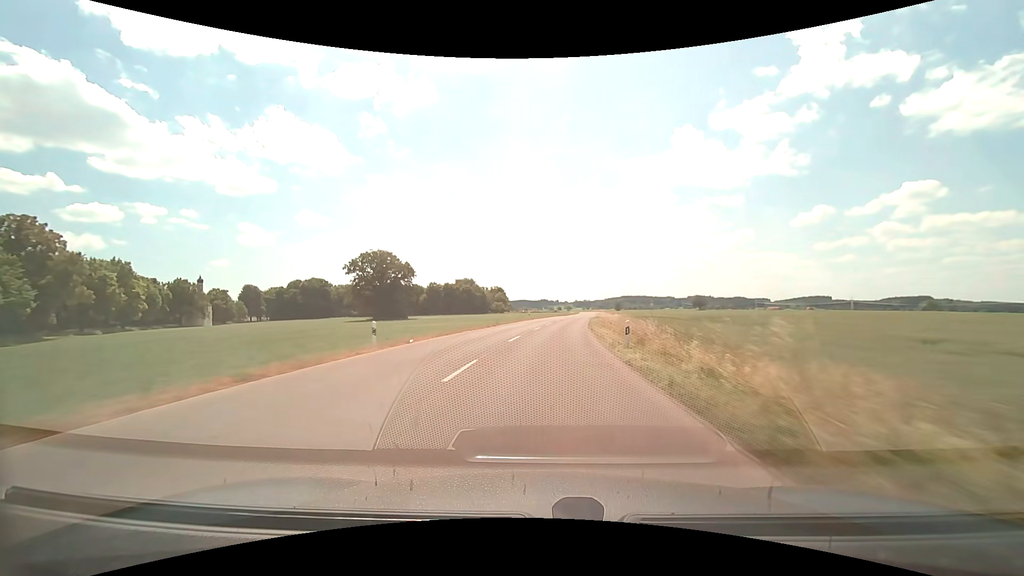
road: tertiary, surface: asphalt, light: Day
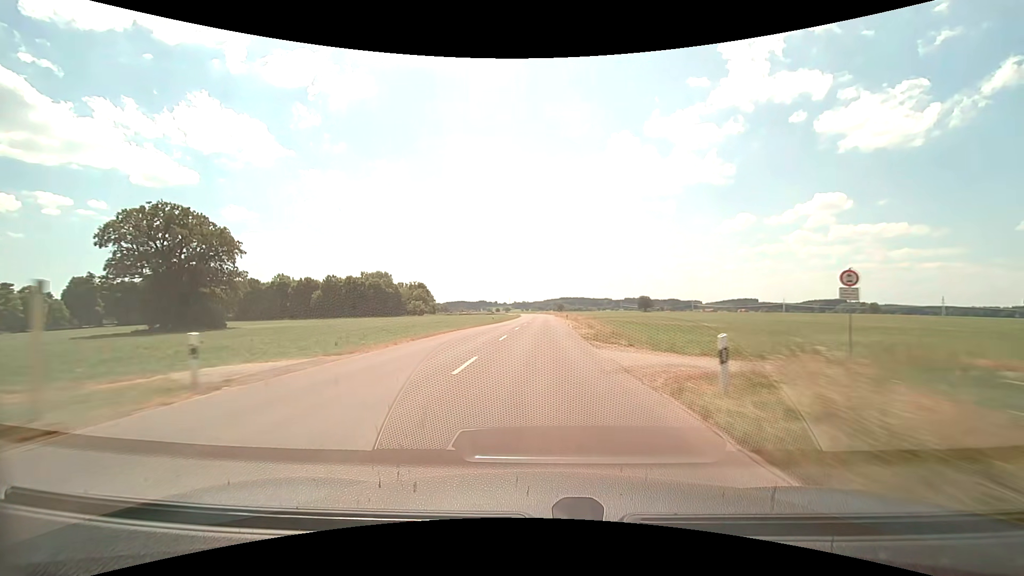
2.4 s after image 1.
(+4.0, +58.3) m; +7°
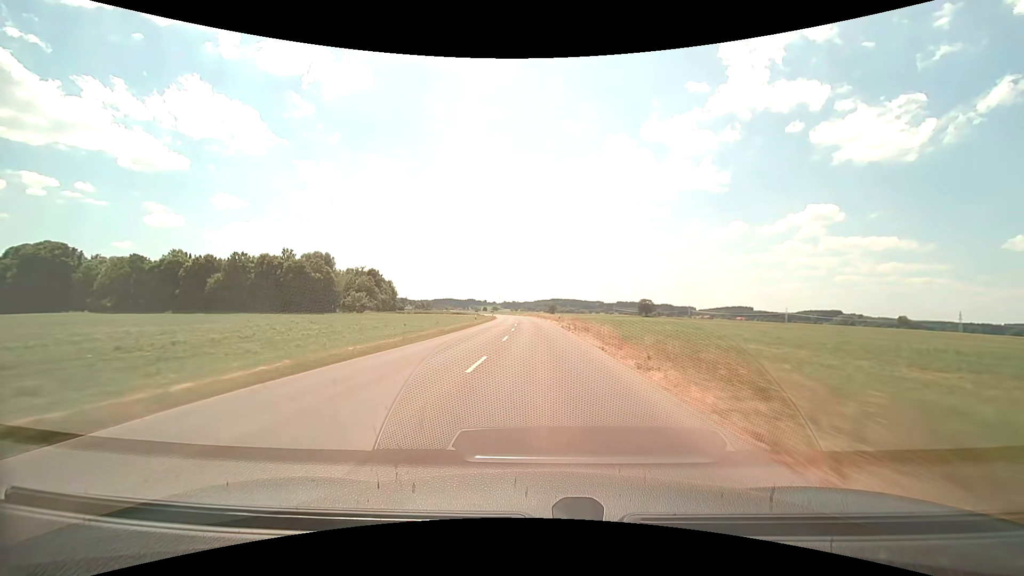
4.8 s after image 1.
(+0.7, +59.2) m; +1°
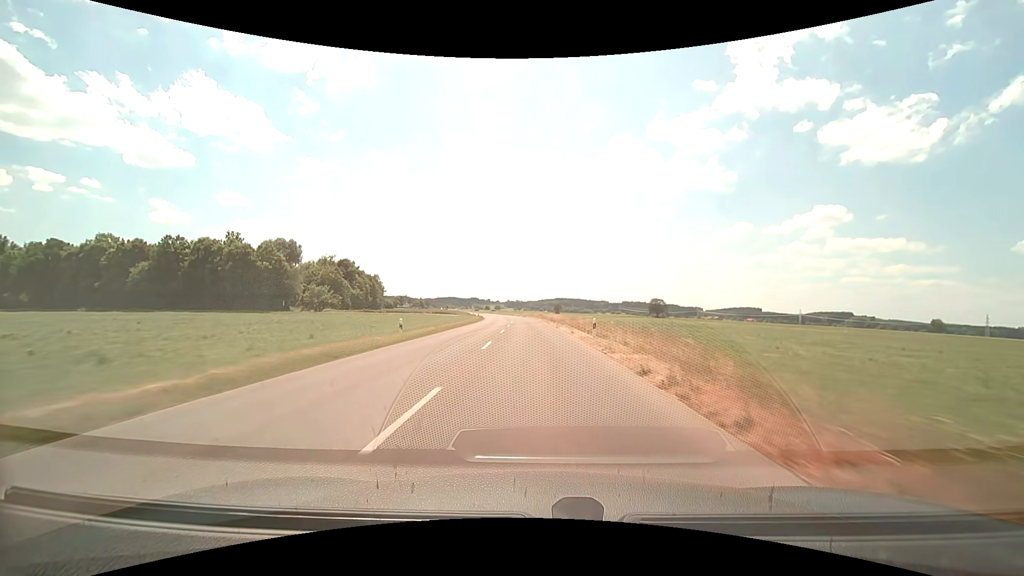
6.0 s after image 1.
(0.0, +30.1) m; 0°
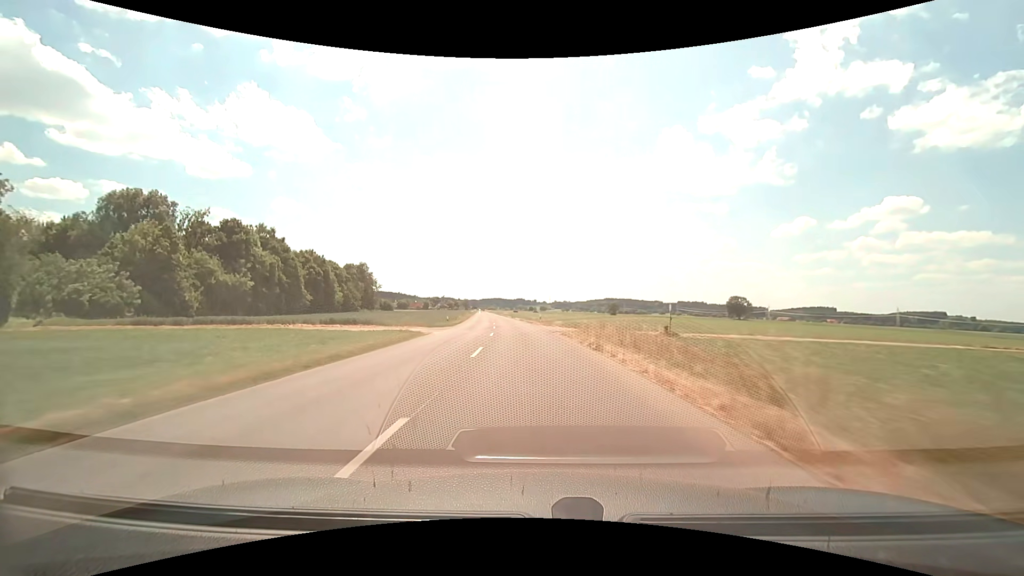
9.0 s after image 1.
(-2.5, +75.3) m; -5°
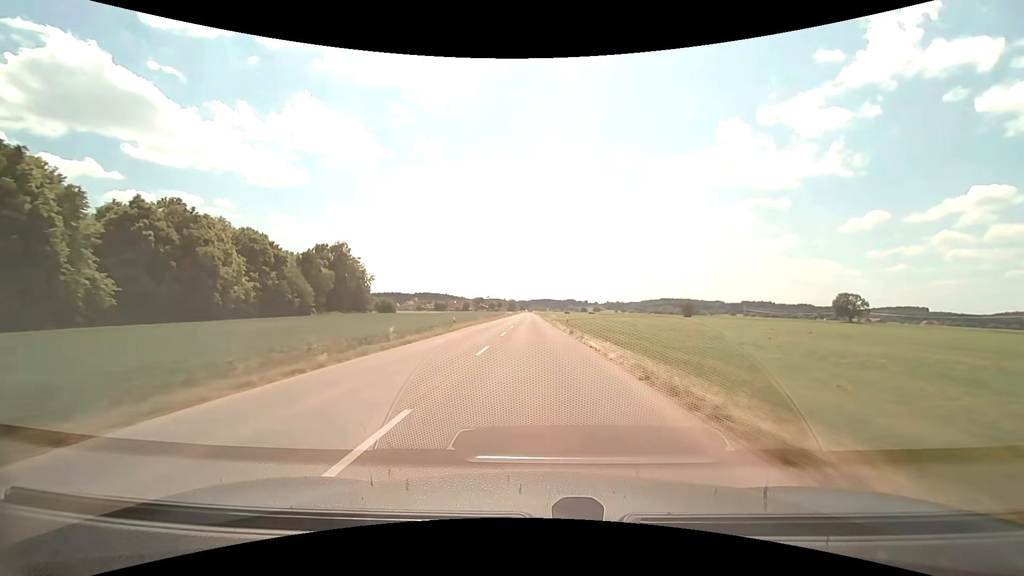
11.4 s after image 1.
(-3.5, +59.9) m; -5°
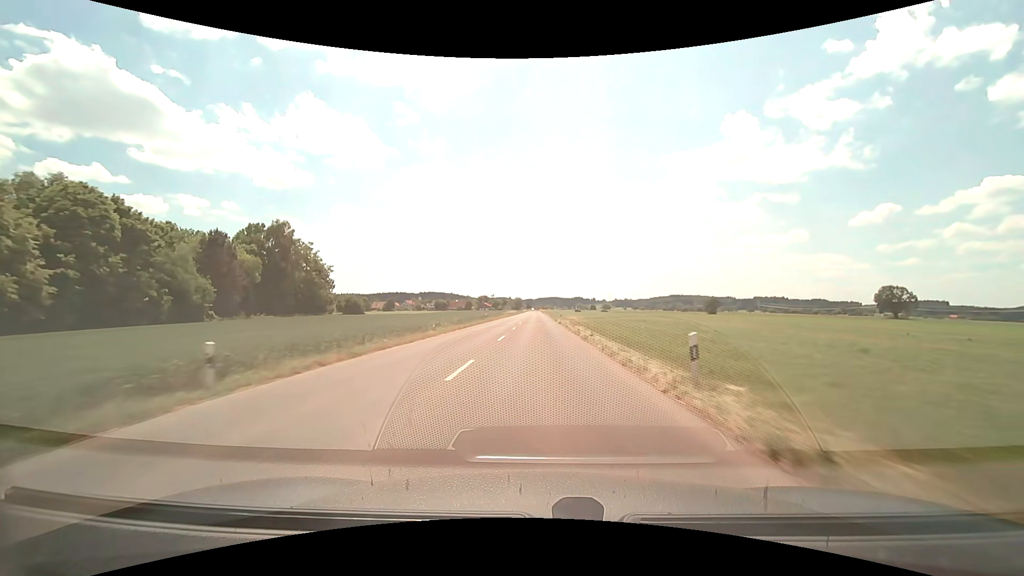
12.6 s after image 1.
(-0.4, +29.9) m; -1°
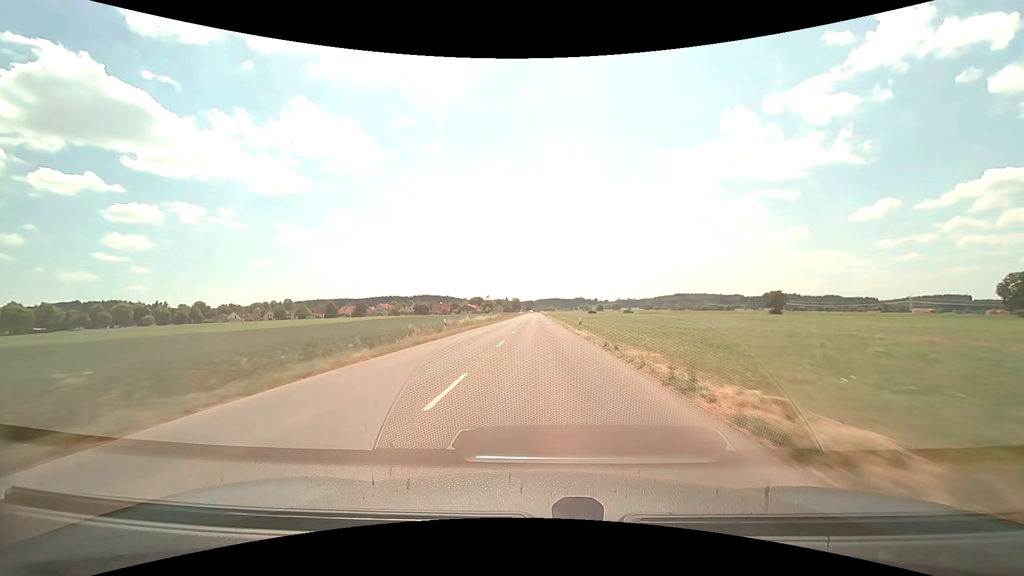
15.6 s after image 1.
(-0.2, +74.9) m; 0°
(0, +10) (0, +20) (0, +30) (0, +40) (0, +50) (0, +60) (0, +70) (0, +80) (0, +90) (0, +100) m
